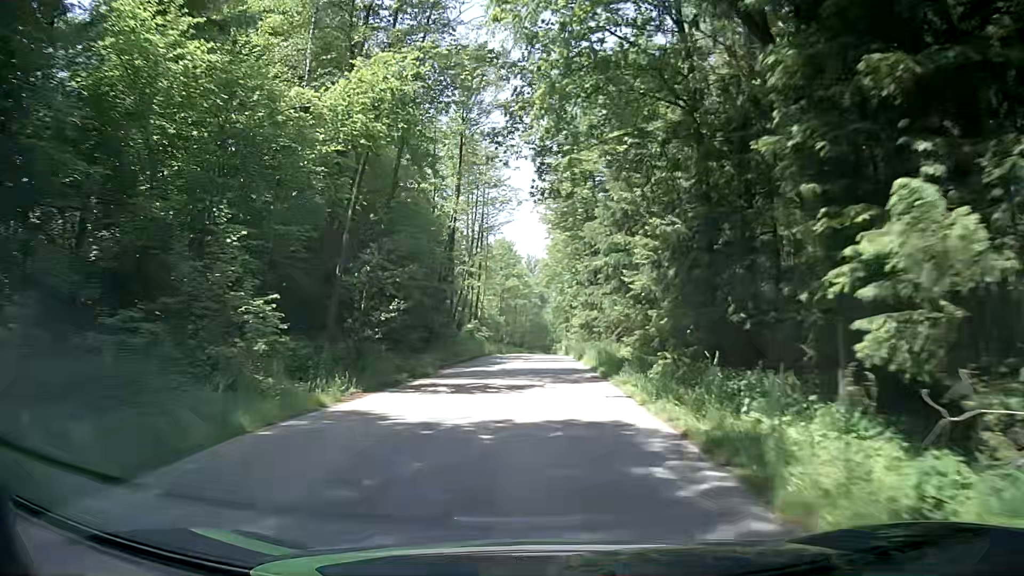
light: Day
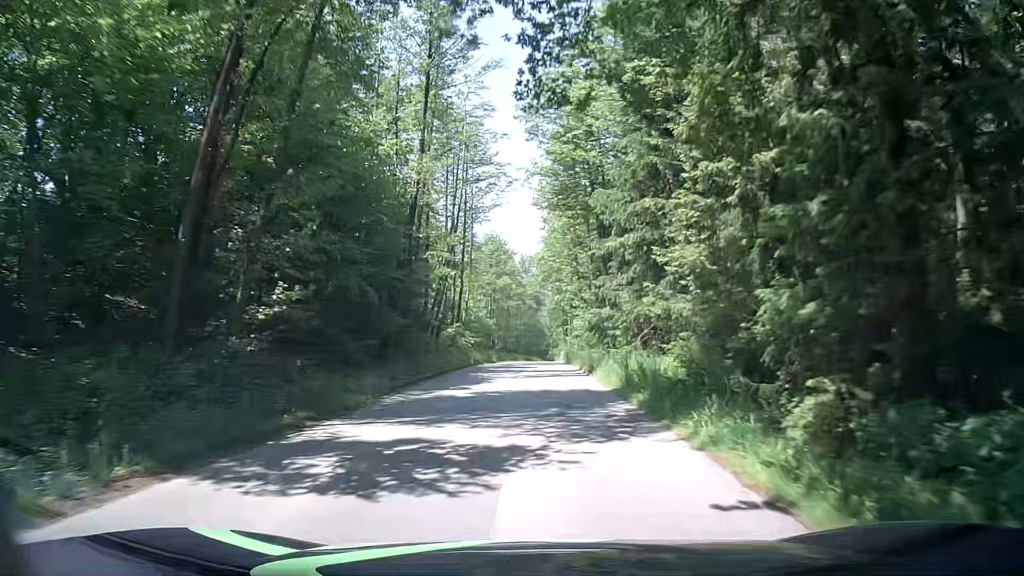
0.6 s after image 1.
(0.0, +8.9) m; 0°
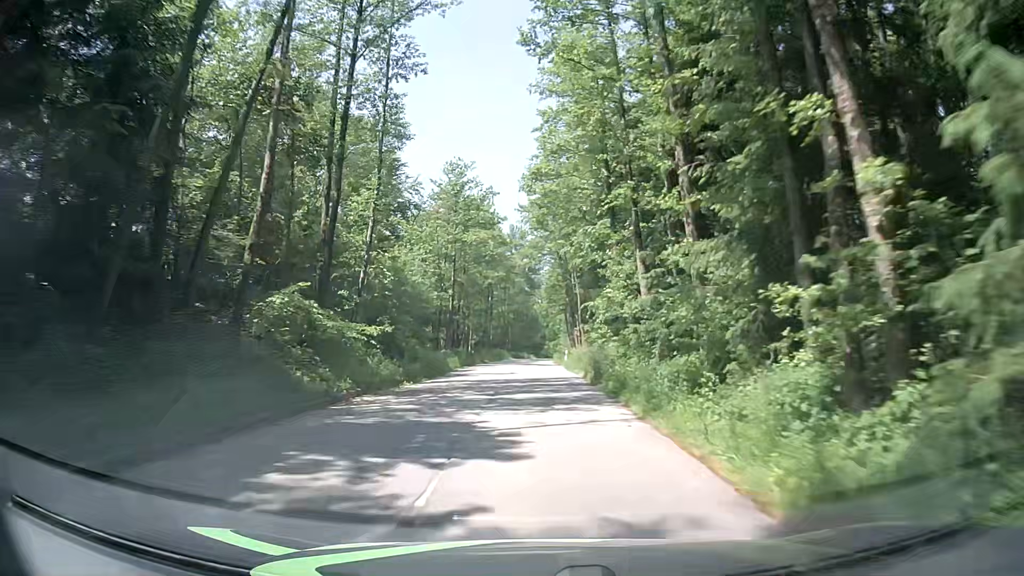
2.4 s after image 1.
(+0.5, +27.4) m; -1°
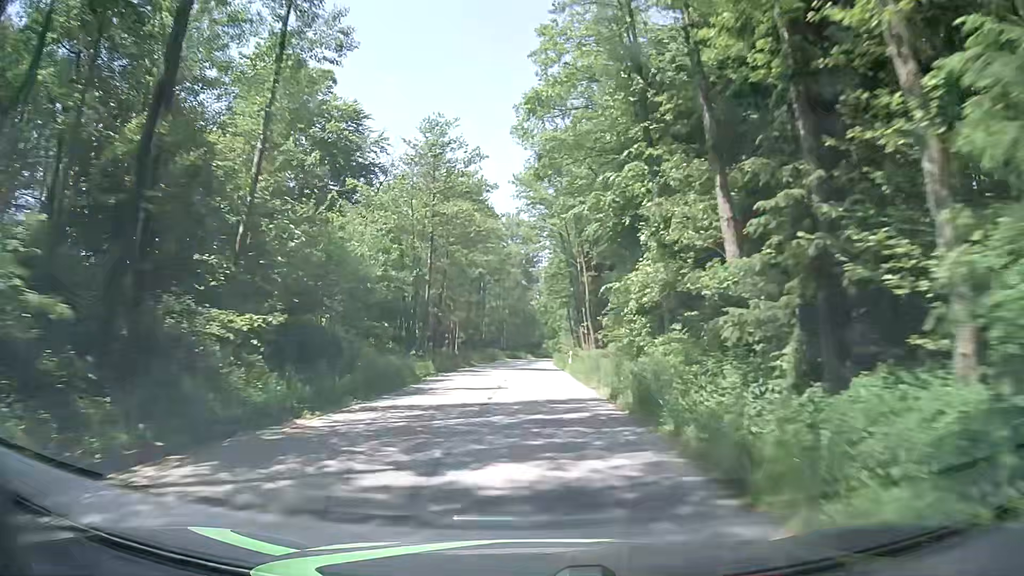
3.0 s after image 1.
(+0.3, +9.3) m; +1°
(0, +10) (0, +20) (0, +30) (0, +40) (0, +50) (0, +60) (0, +70) (+1, +80) (+2, +90) (+4, +100) m
